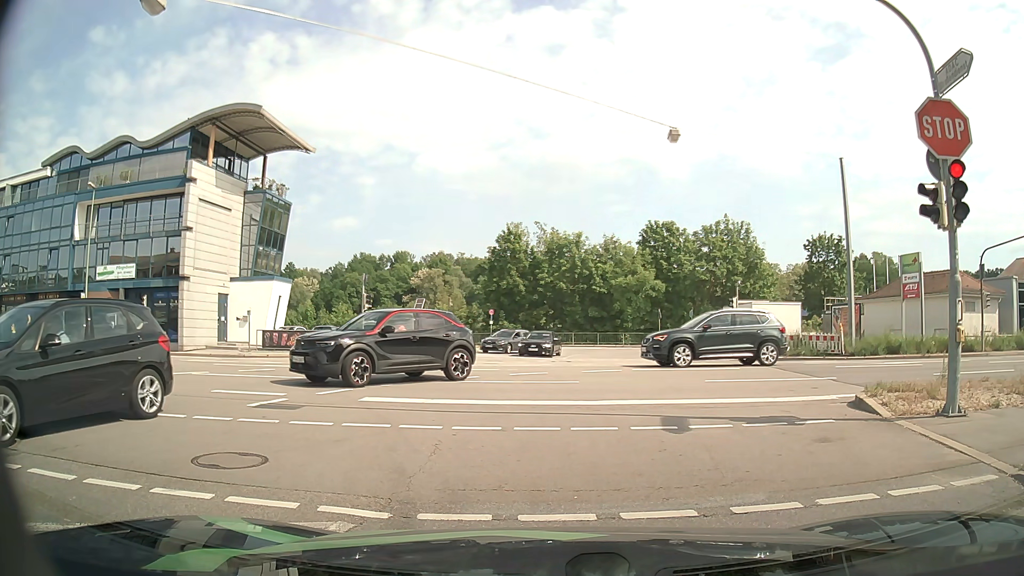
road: tertiary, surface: asphalt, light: Day
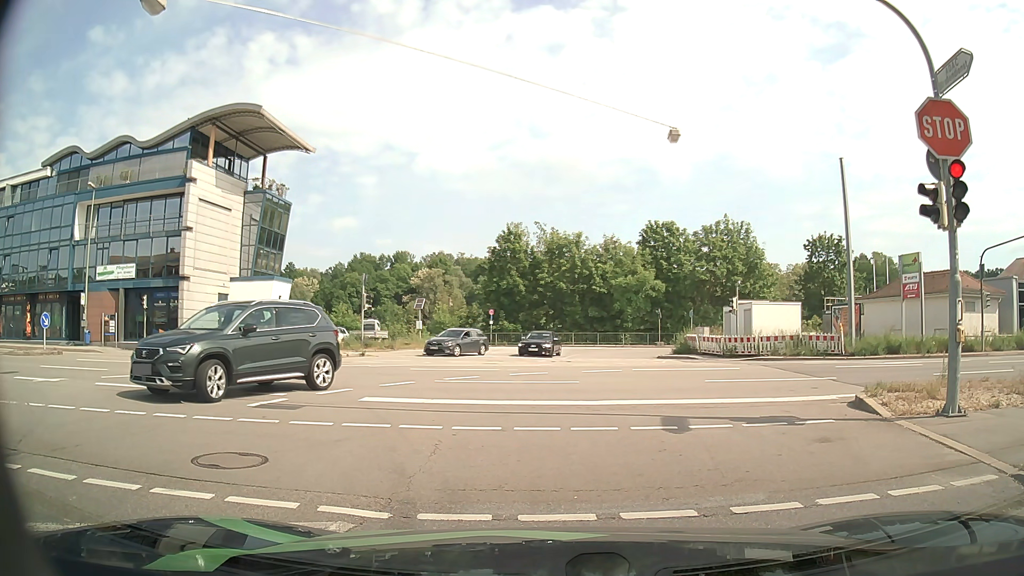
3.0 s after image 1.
(0.0, 0.0) m; 0°
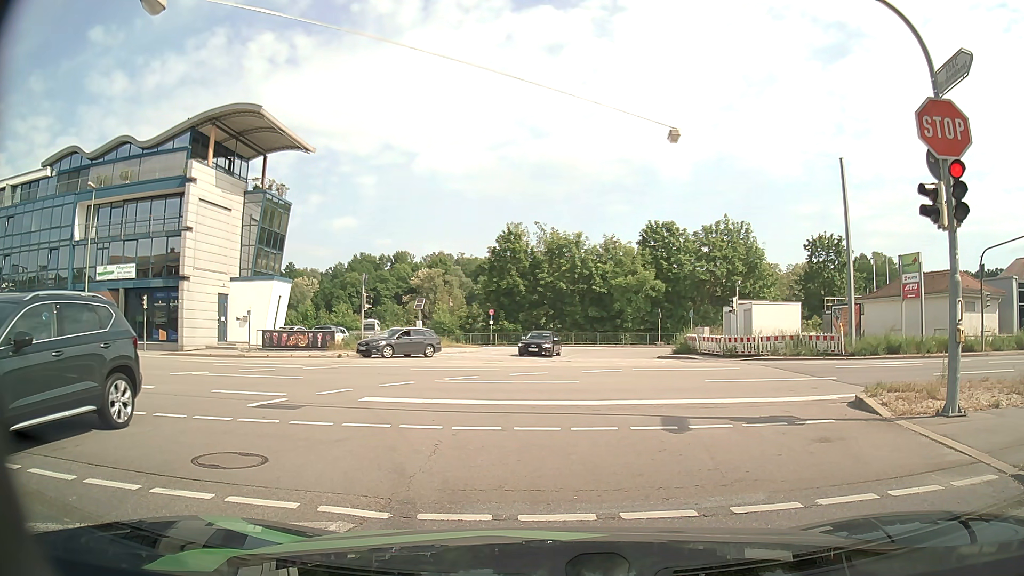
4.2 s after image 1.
(0.0, 0.0) m; 0°
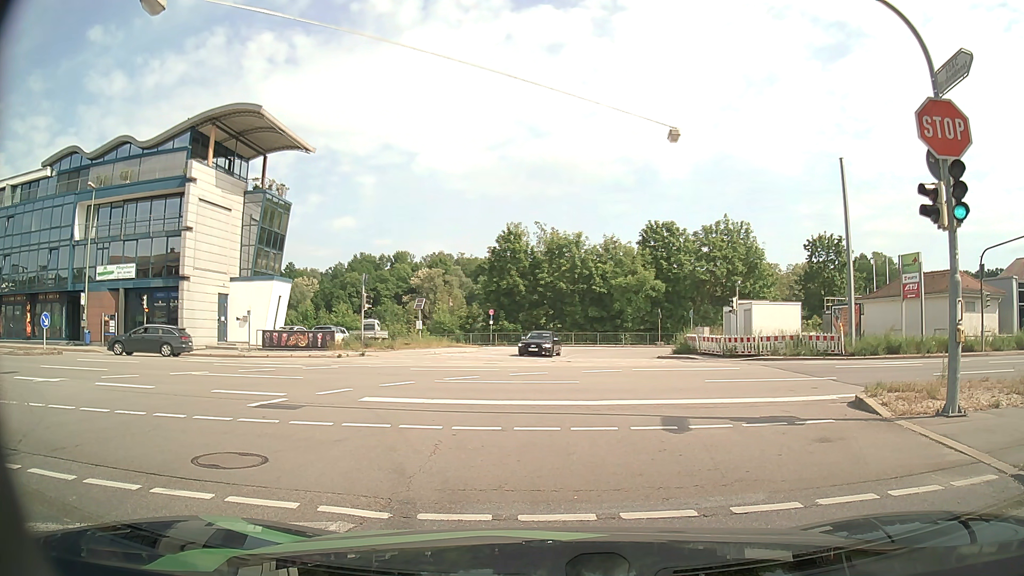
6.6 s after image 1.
(0.0, 0.0) m; 0°
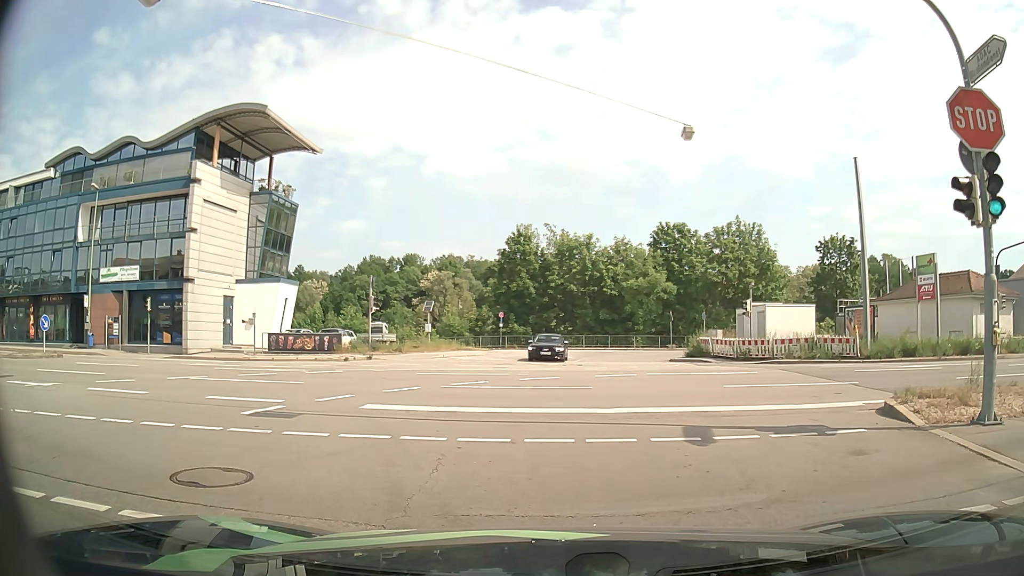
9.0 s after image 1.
(0.0, +0.7) m; 0°
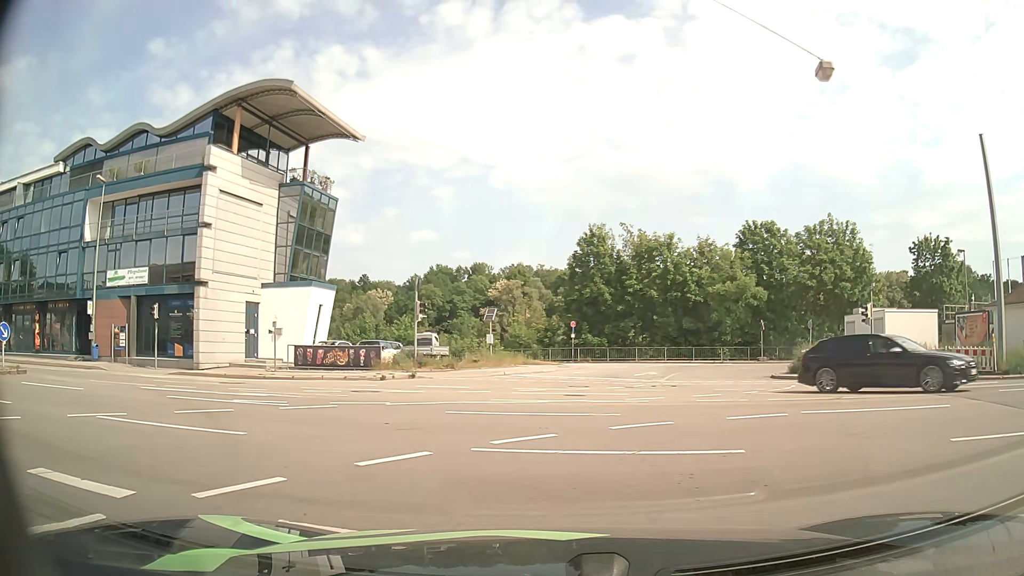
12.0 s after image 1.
(-0.6, +6.6) m; -8°
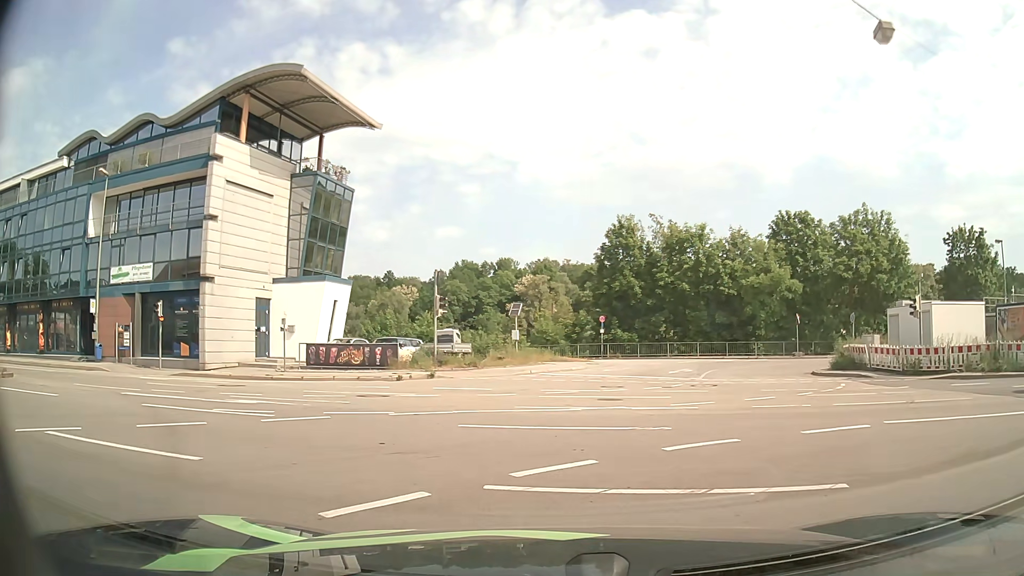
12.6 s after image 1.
(-0.1, +2.1) m; -2°
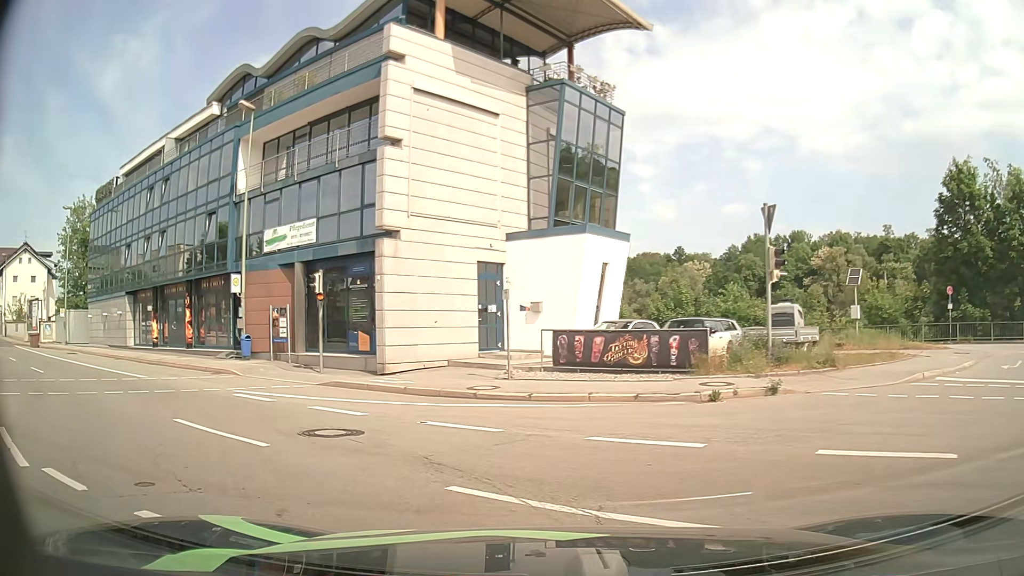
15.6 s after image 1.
(-2.5, +11.8) m; -26°
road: primary
(-3, +9) (-10, +16) (-18, +22) (-26, +28) (-34, +34) (-42, +40) (-50, +46) (-58, +52) (-66, +58) (-74, +64) m
